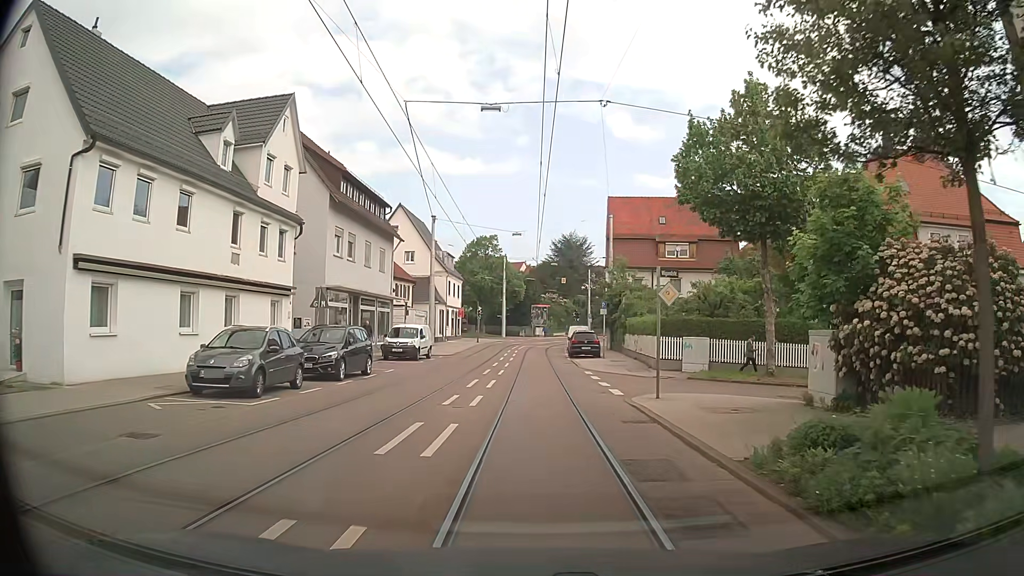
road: tertiary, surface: asphalt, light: Day
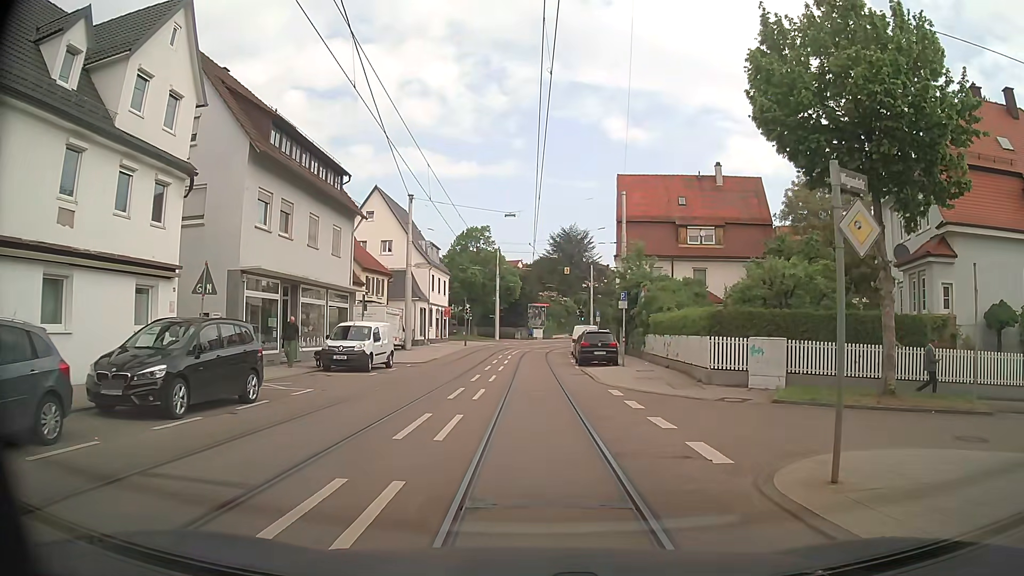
(0.0, +9.4) m; 0°
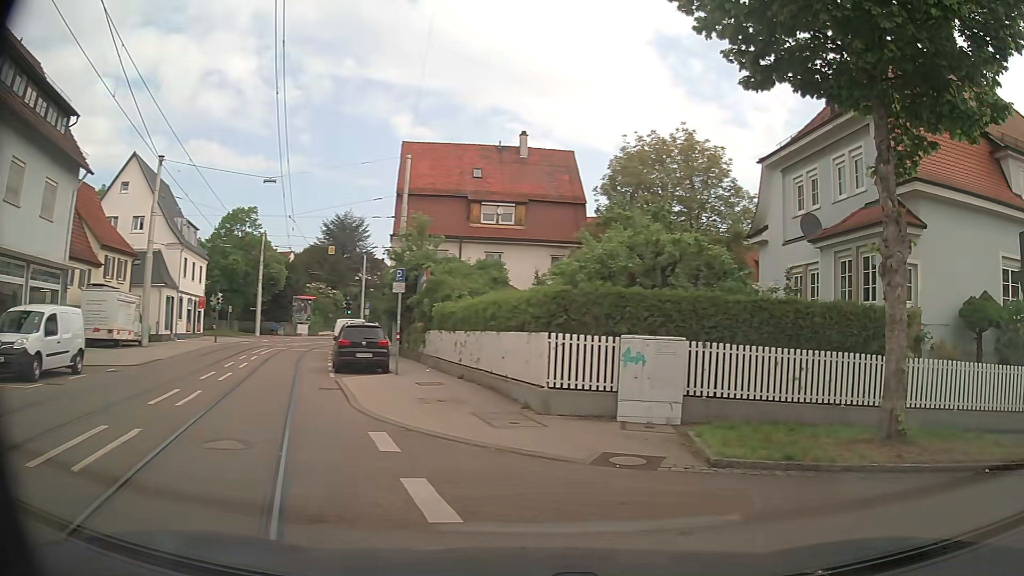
(+0.5, +8.5) m; +19°
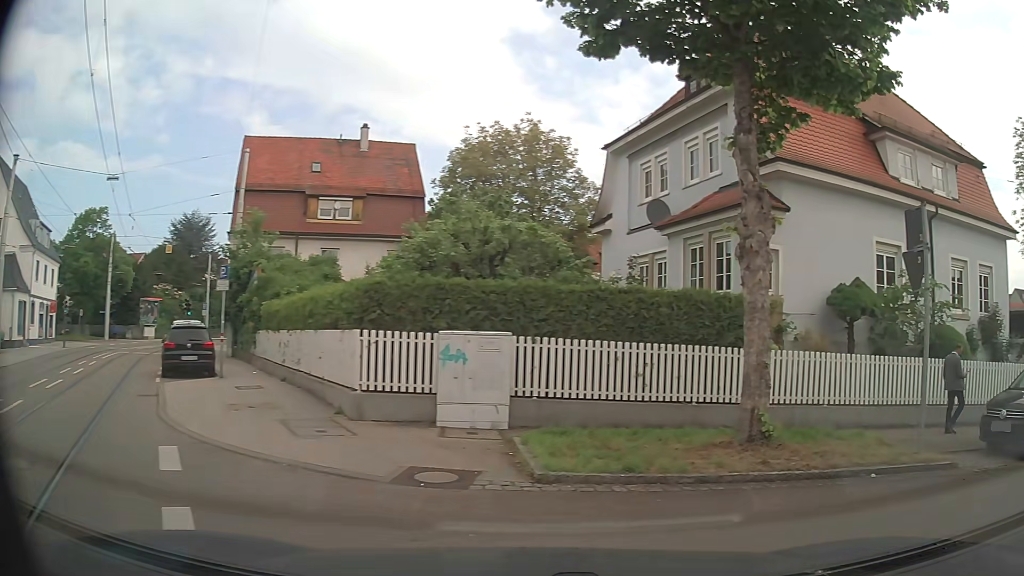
(+0.2, +1.2) m; +14°
